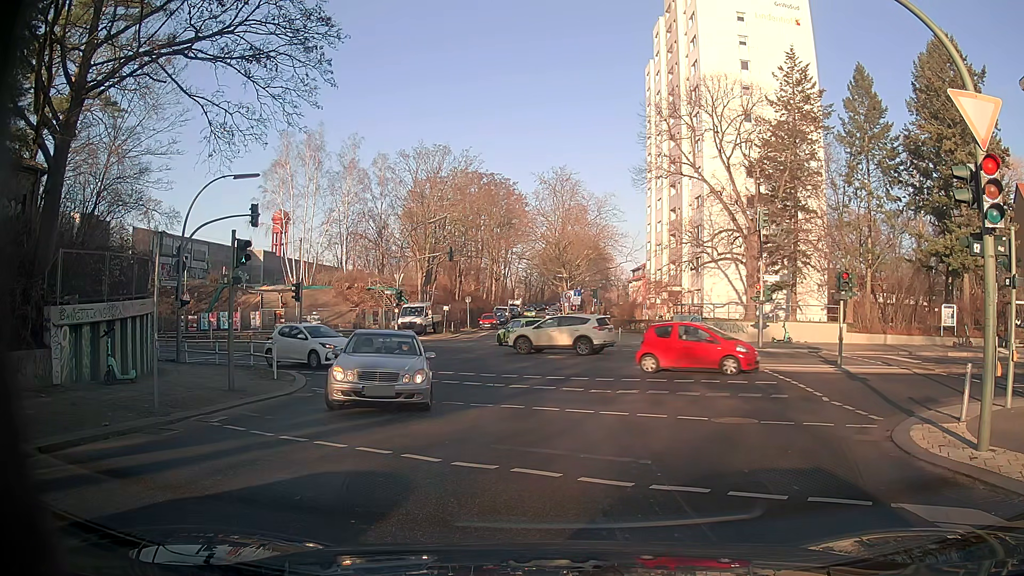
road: tertiary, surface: asphalt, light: Day
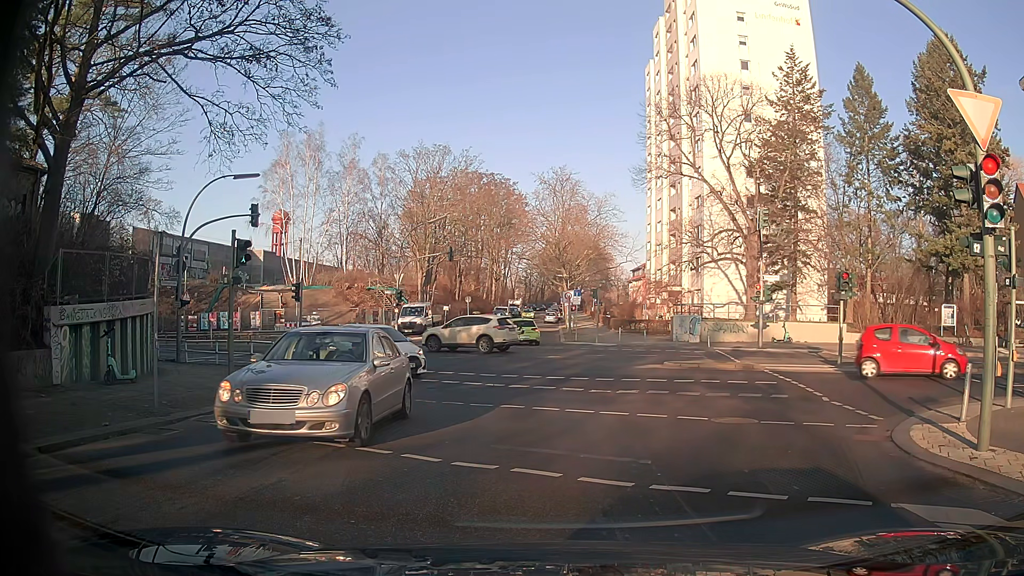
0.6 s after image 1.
(0.0, 0.0) m; 0°
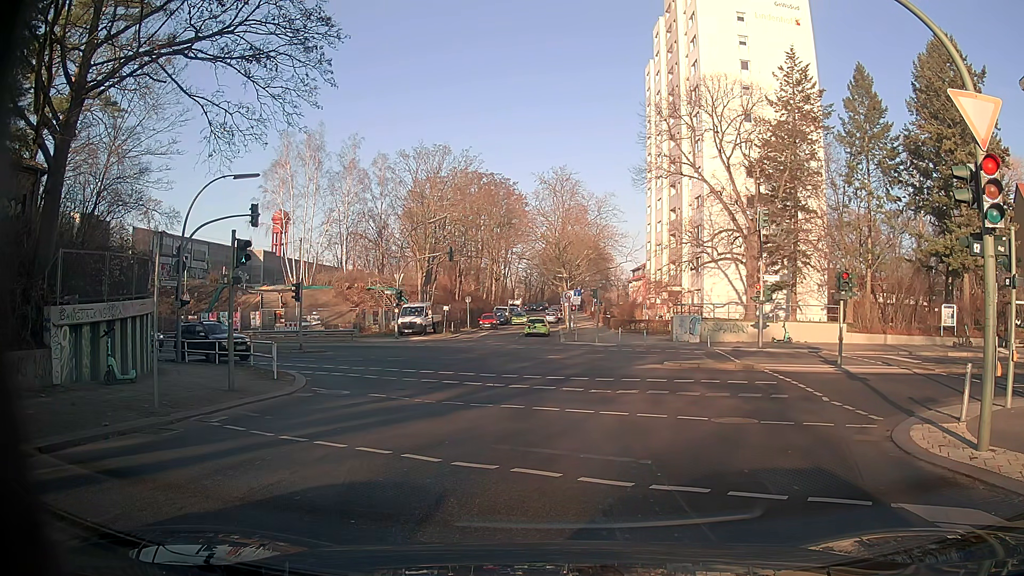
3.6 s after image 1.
(0.0, 0.0) m; 0°
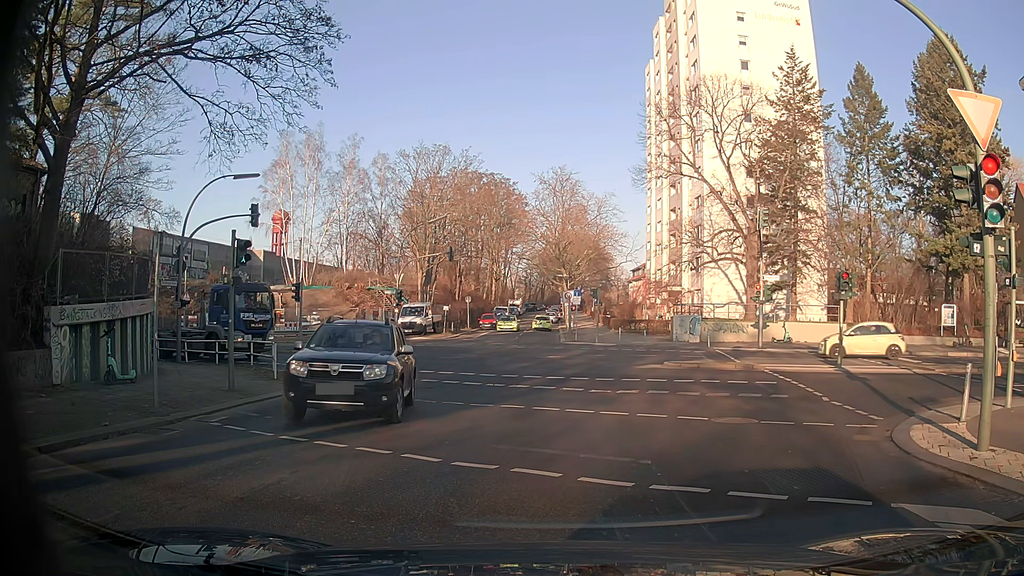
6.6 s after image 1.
(0.0, 0.0) m; 0°
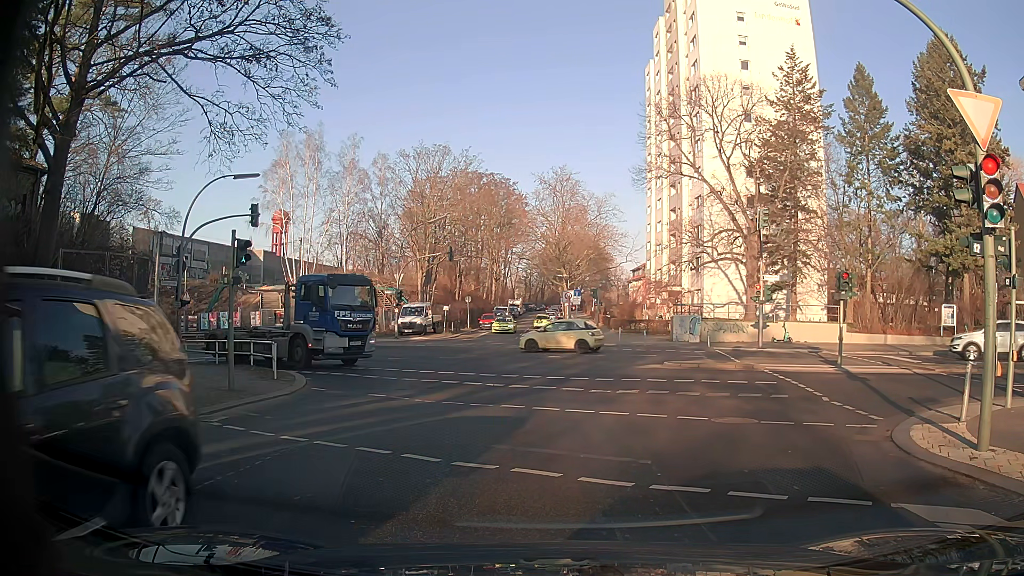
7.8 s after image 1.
(0.0, 0.0) m; 0°
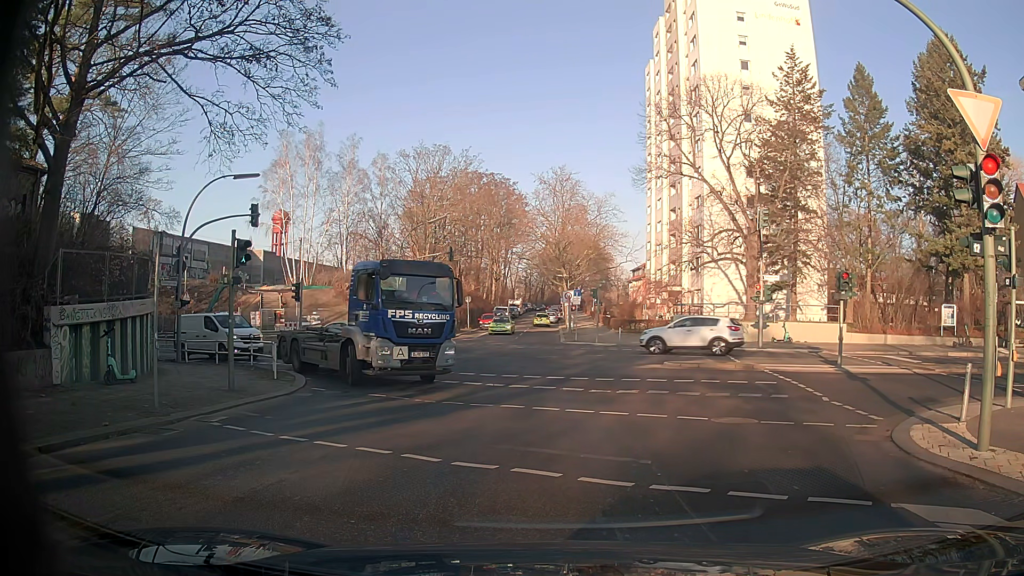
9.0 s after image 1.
(0.0, 0.0) m; 0°
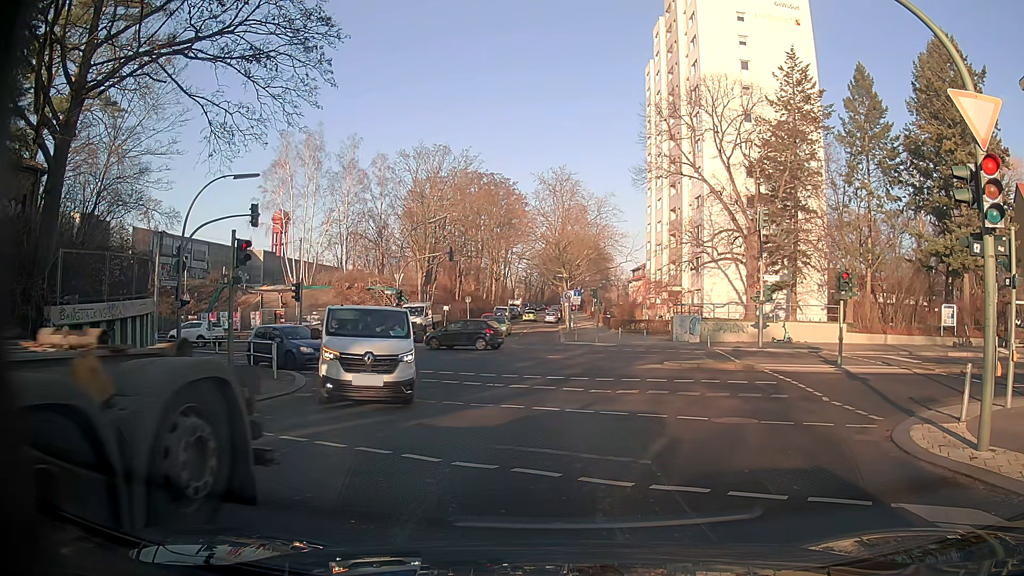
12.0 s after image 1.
(0.0, 0.0) m; 0°
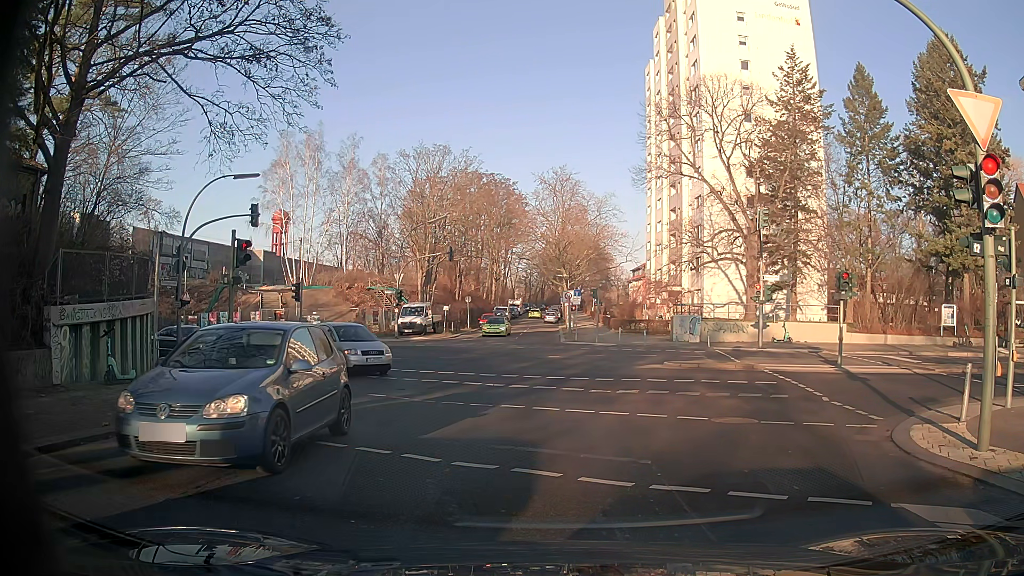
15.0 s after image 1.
(0.0, 0.0) m; 0°
(0, +10) (-1, +20) (-3, +30) (-10, +37) (-19, +40) (-29, +42) (-39, +44) (-49, +45) (-59, +46) (-69, +46) m
